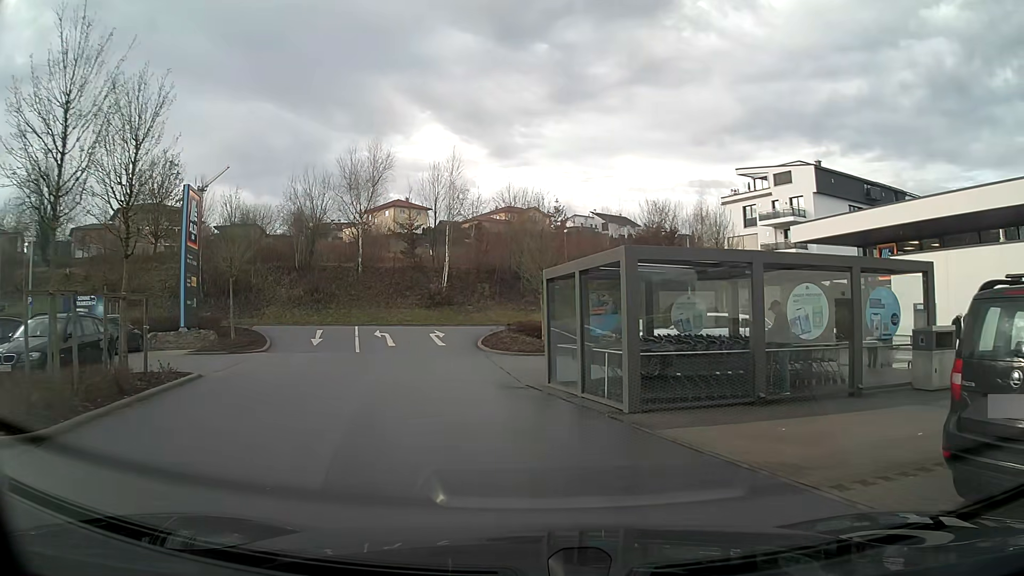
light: Day
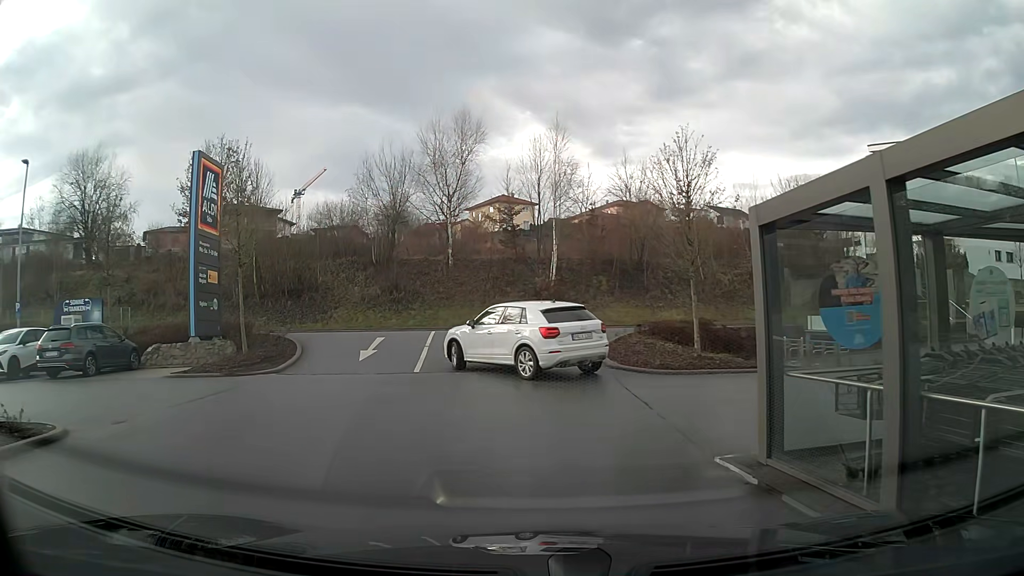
(-0.6, +7.9) m; -9°
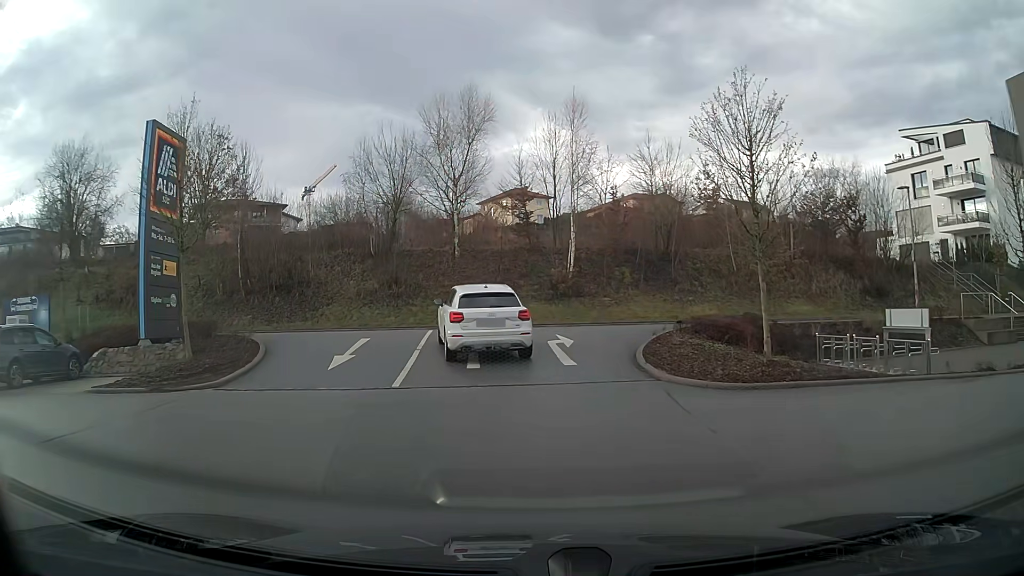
(-0.1, +4.0) m; -1°
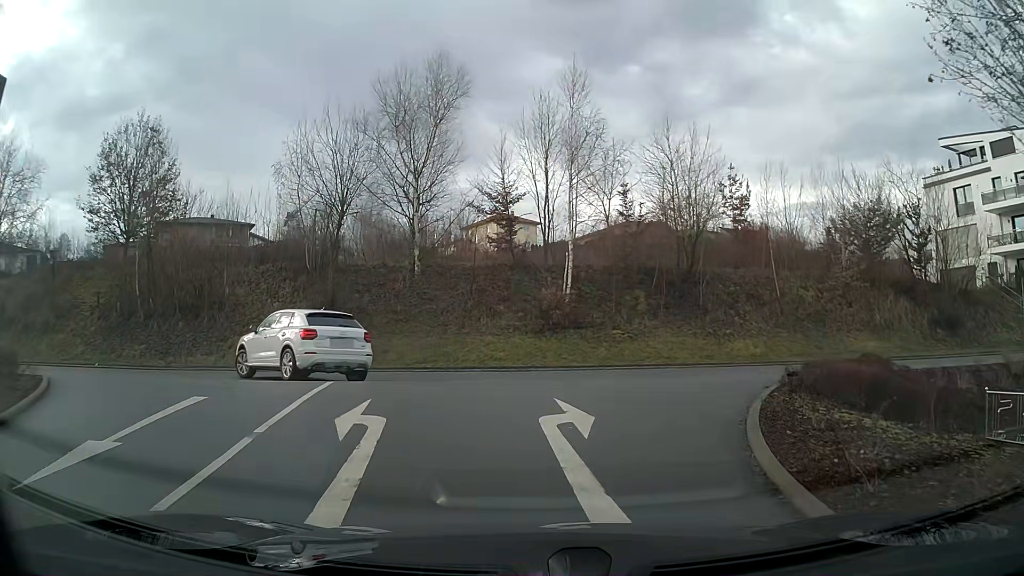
(+0.1, +9.0) m; +1°
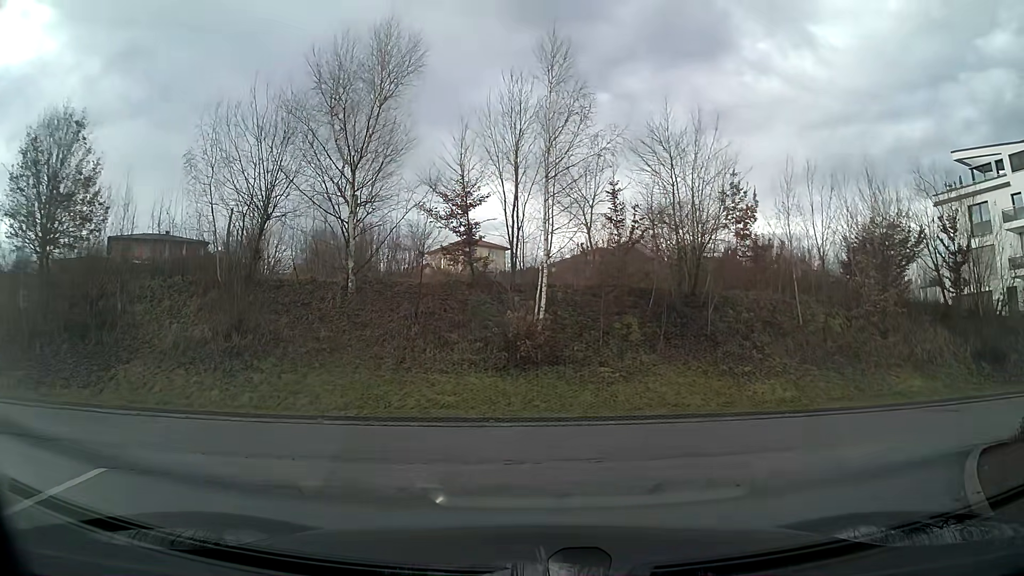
(+0.2, +5.8) m; +5°
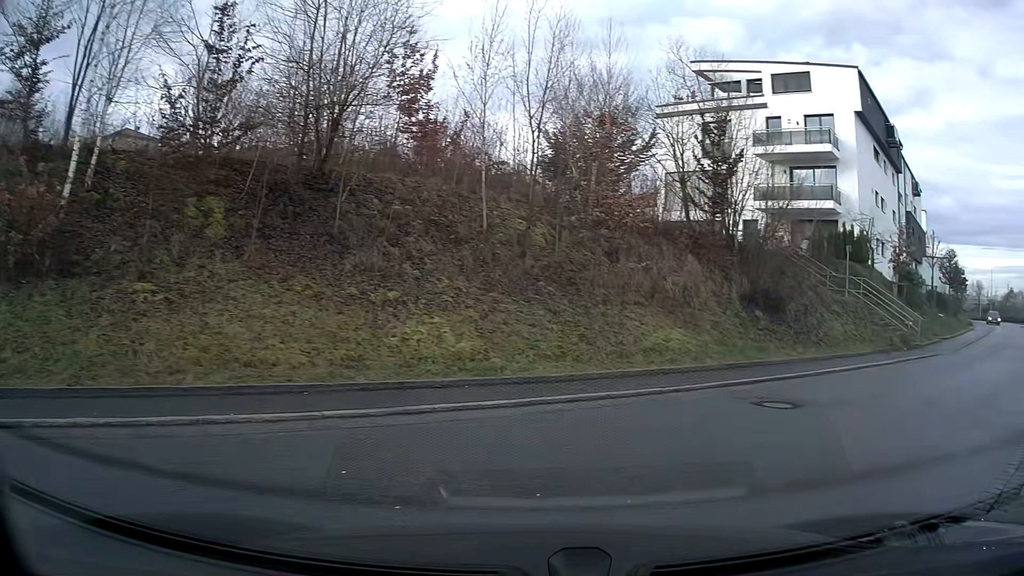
(+2.1, +8.1) m; +36°
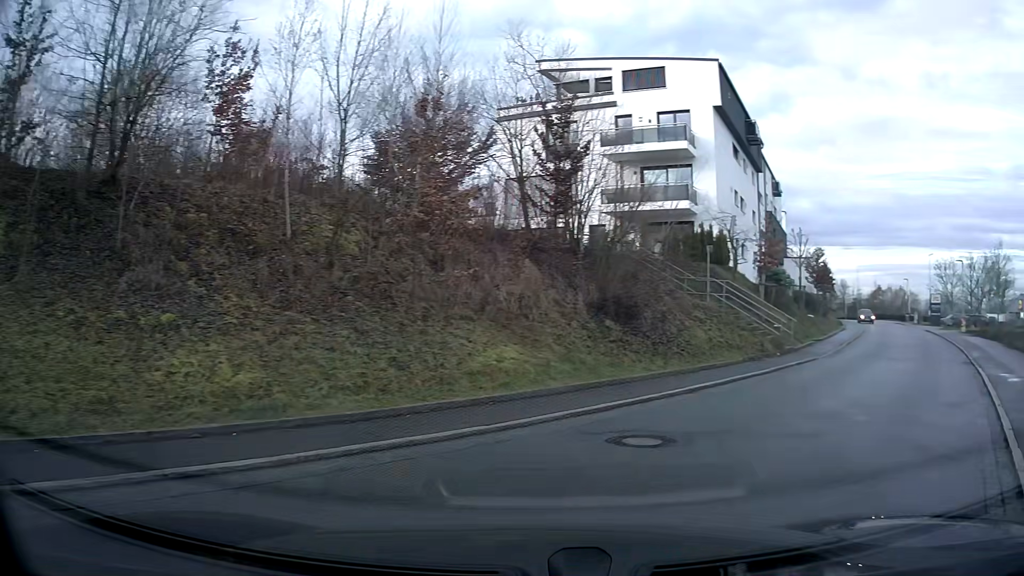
(+0.3, +2.3) m; +14°
(+3, +9) (+8, +18) (+13, +27) (+17, +36) (+21, +45) (+24, +55) (+27, +64) (+29, +74) (+36, +81) (+46, +81) m
